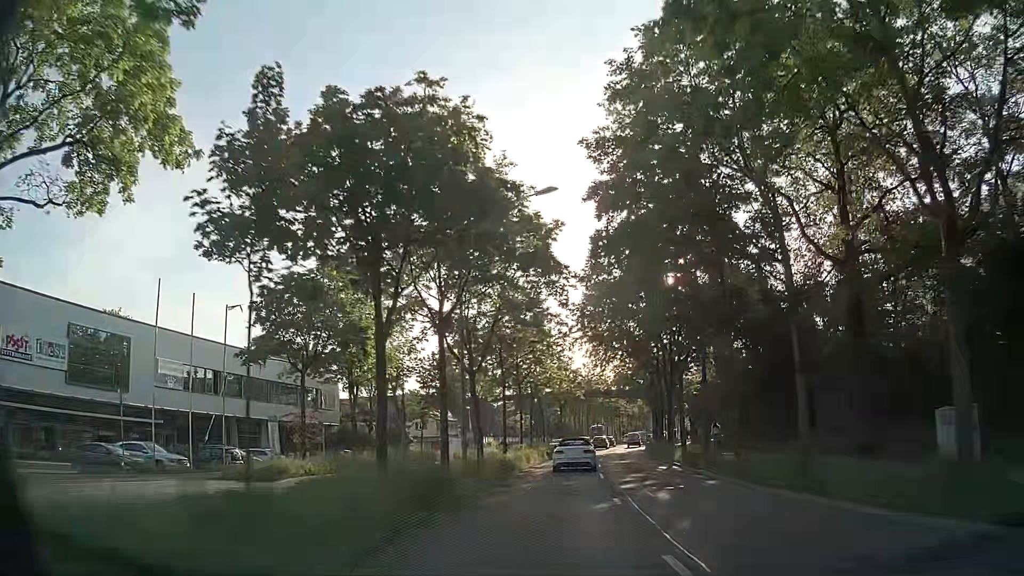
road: primary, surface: asphalt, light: Day
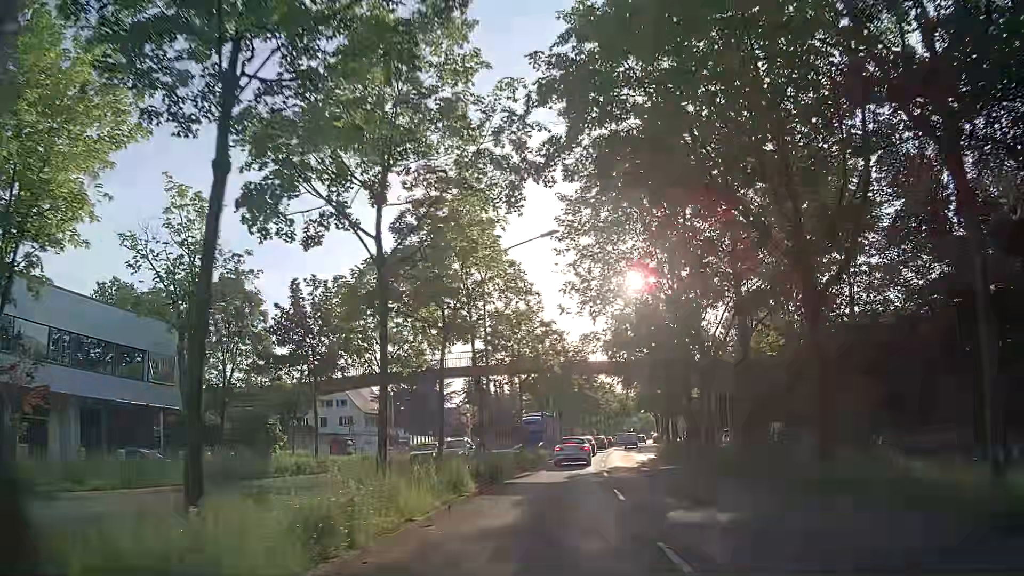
(+0.8, +26.6) m; +3°
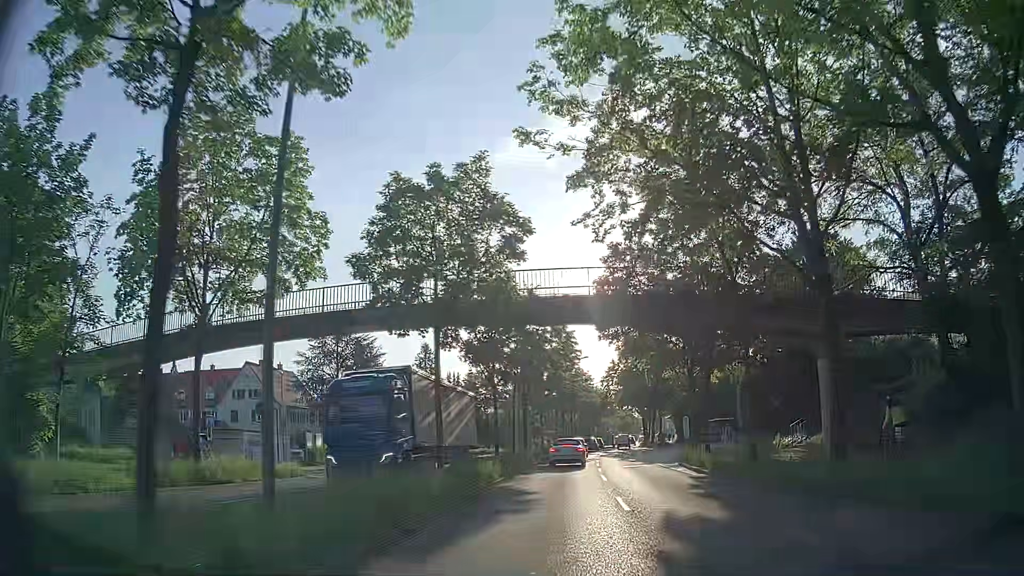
(+0.2, +20.1) m; +1°
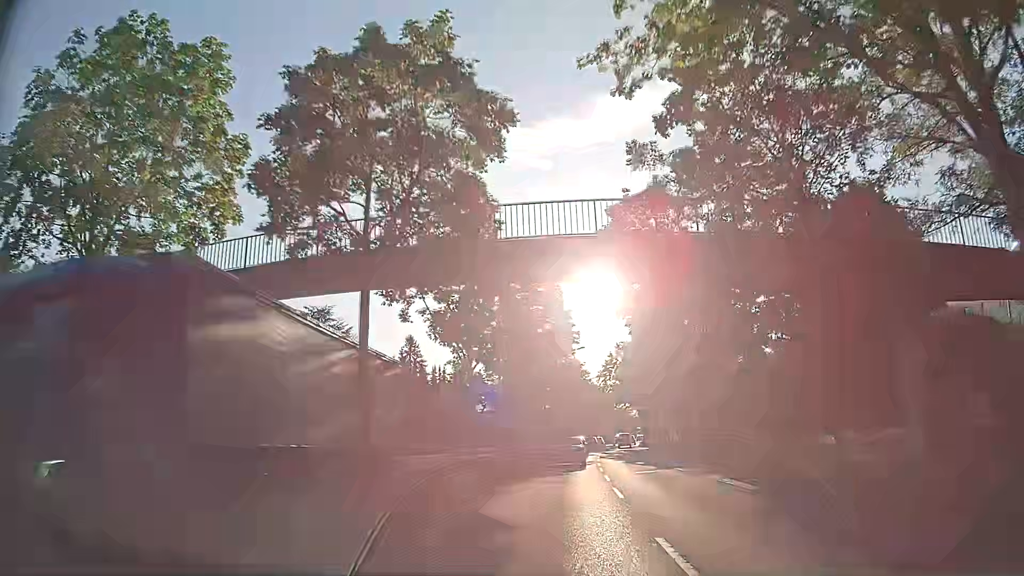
(+0.1, +6.7) m; +2°
